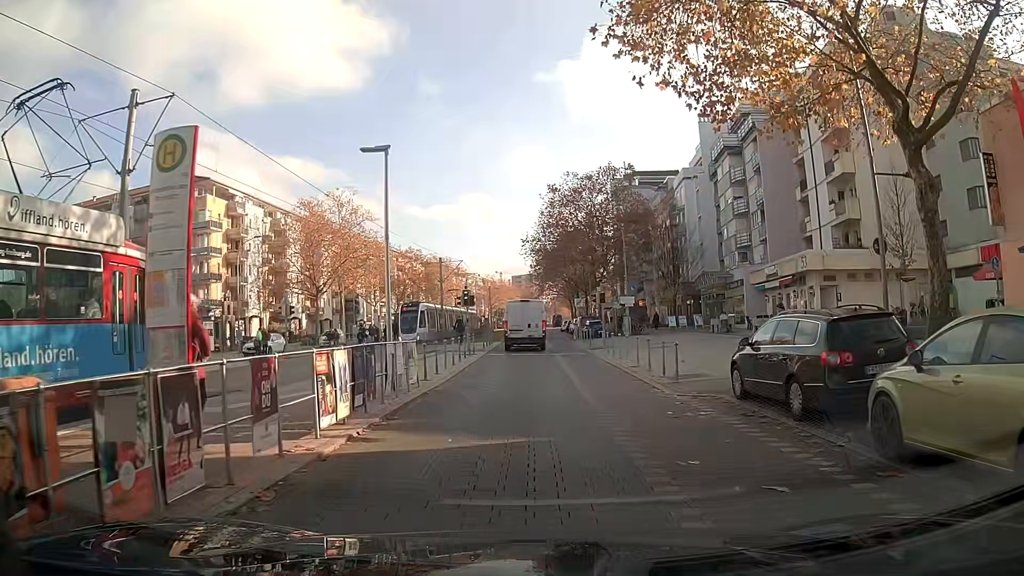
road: tertiary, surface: paving_stones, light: Day
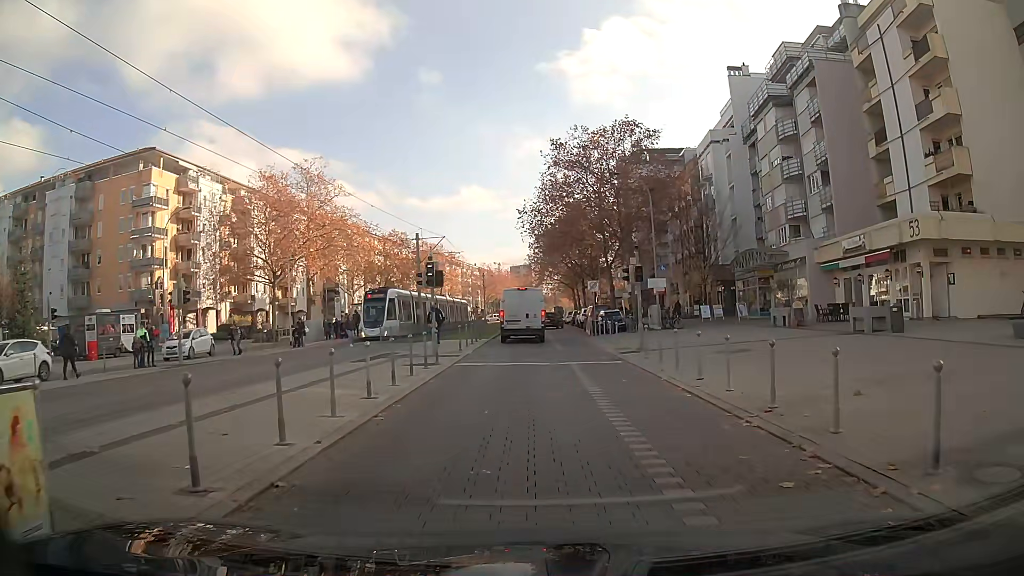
(-0.1, +12.0) m; 0°
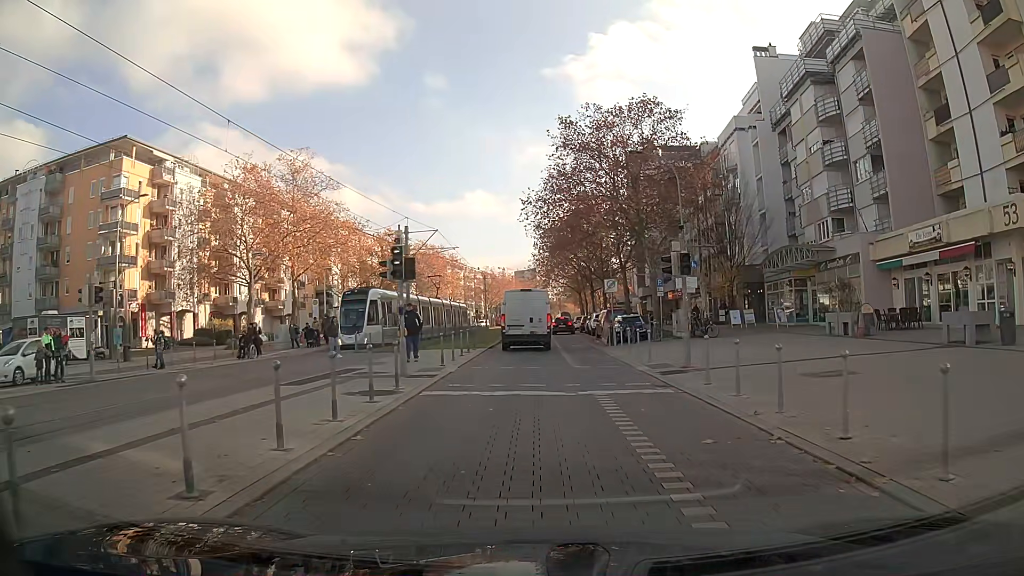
(0.0, +6.3) m; -1°
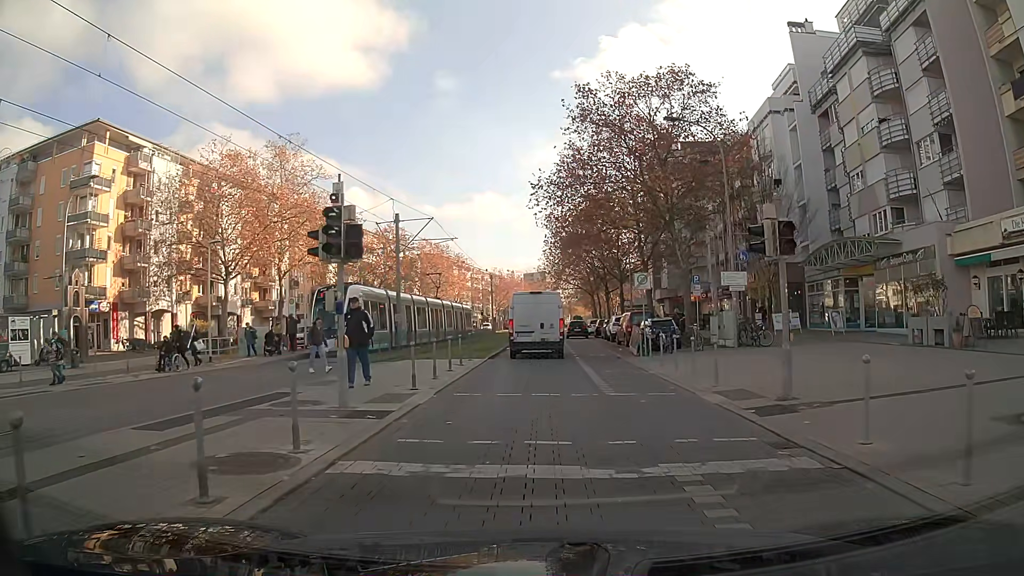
(0.0, +6.1) m; -1°
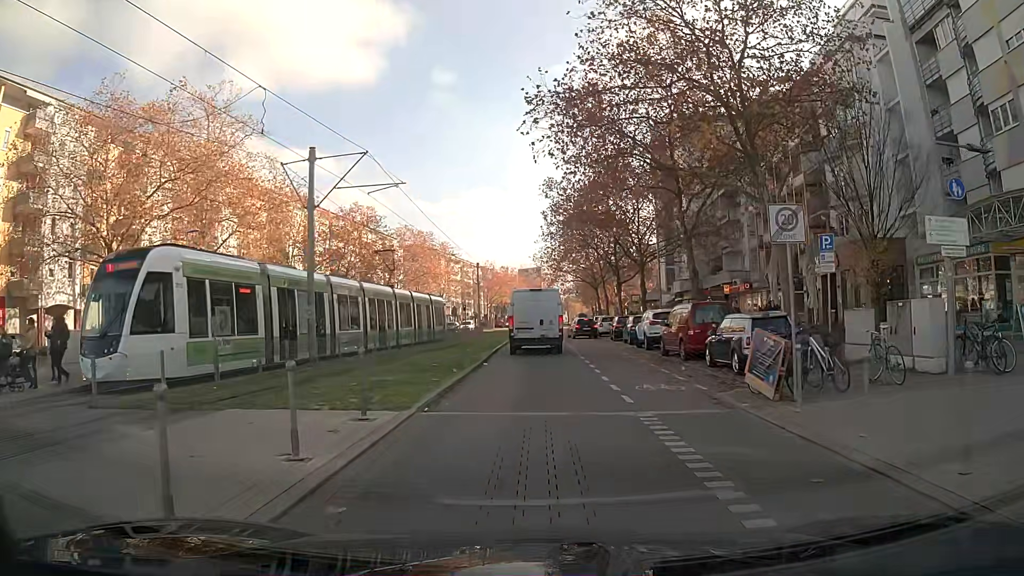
(0.0, +14.3) m; 0°
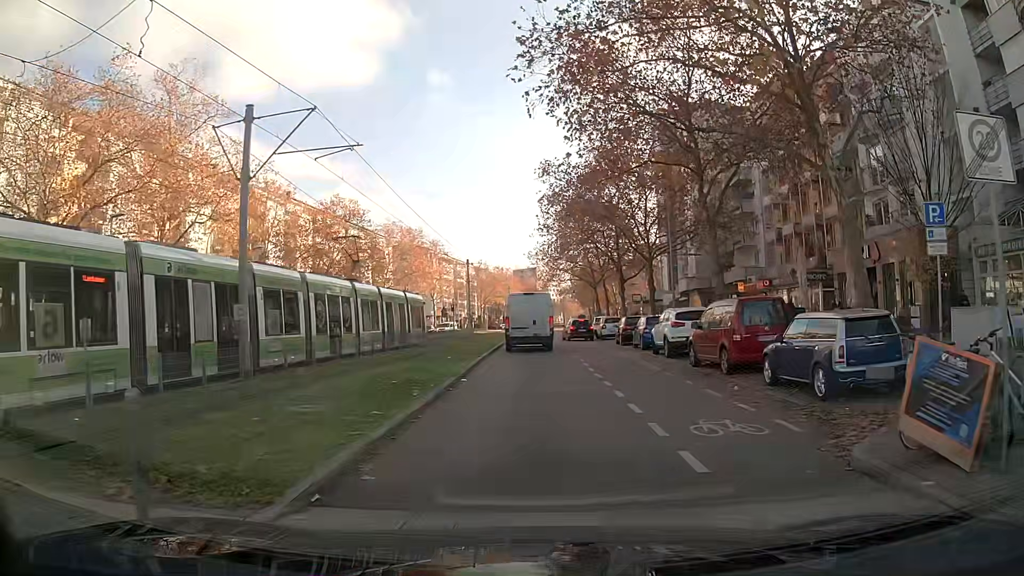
(0.0, +5.2) m; +1°
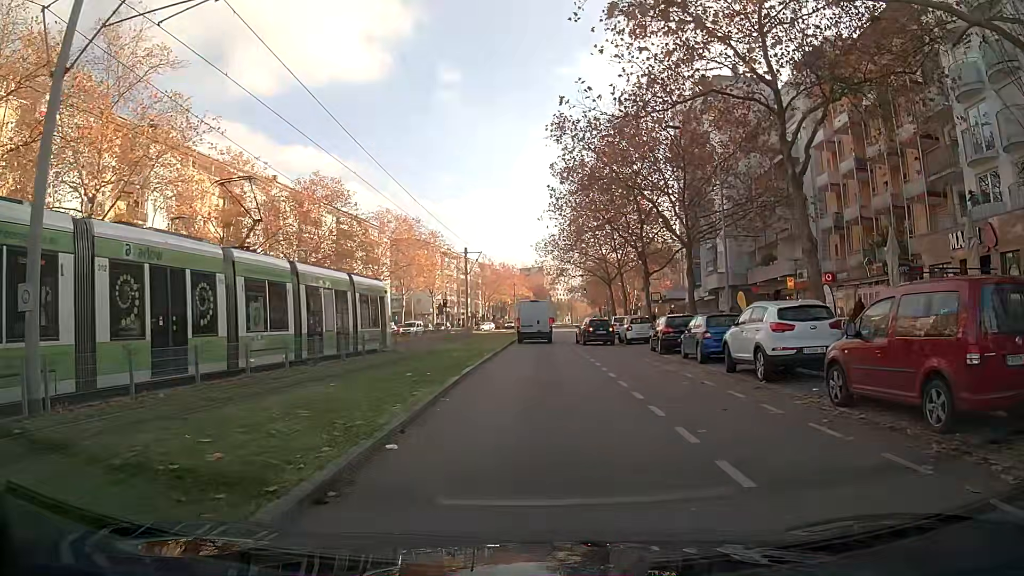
(-0.1, +8.8) m; -1°
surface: asphalt
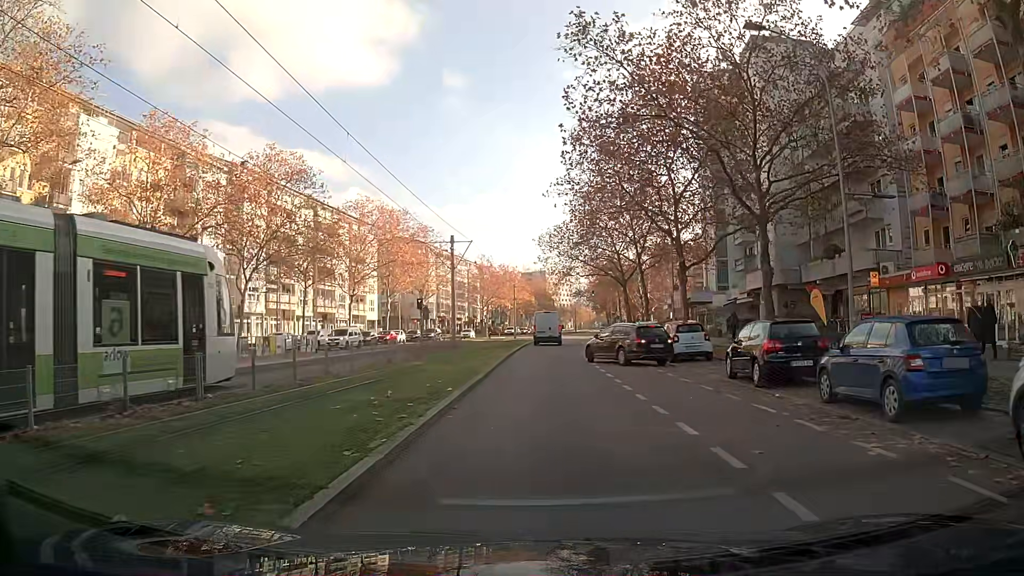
(+0.1, +11.4) m; 0°
(0, +10) (0, +20) (+1, +30) (+2, +40) (+3, +50) (+4, +60) (+5, +70) (+6, +80) (+7, +90) (+8, +100) m
